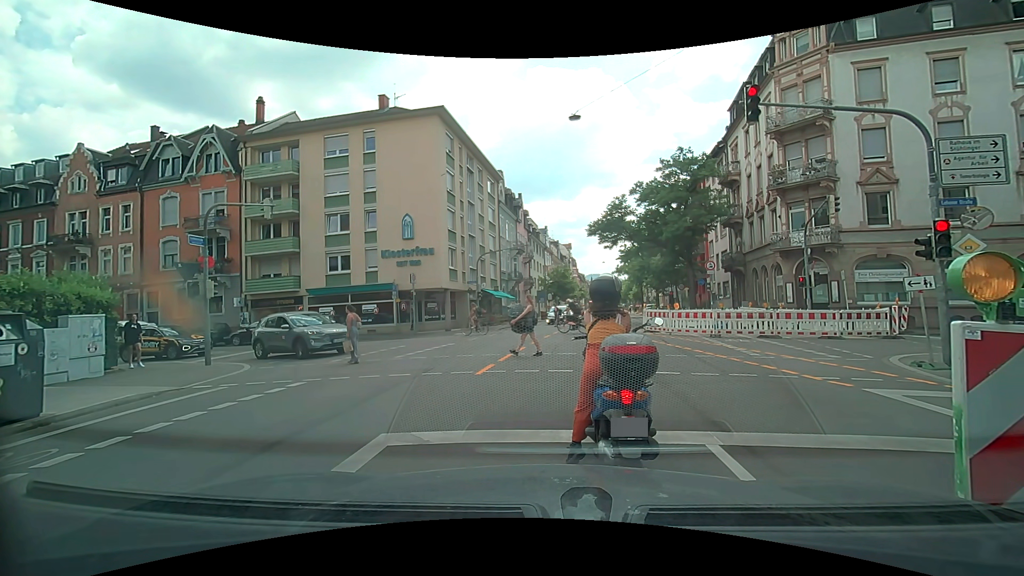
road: secondary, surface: asphalt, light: Day
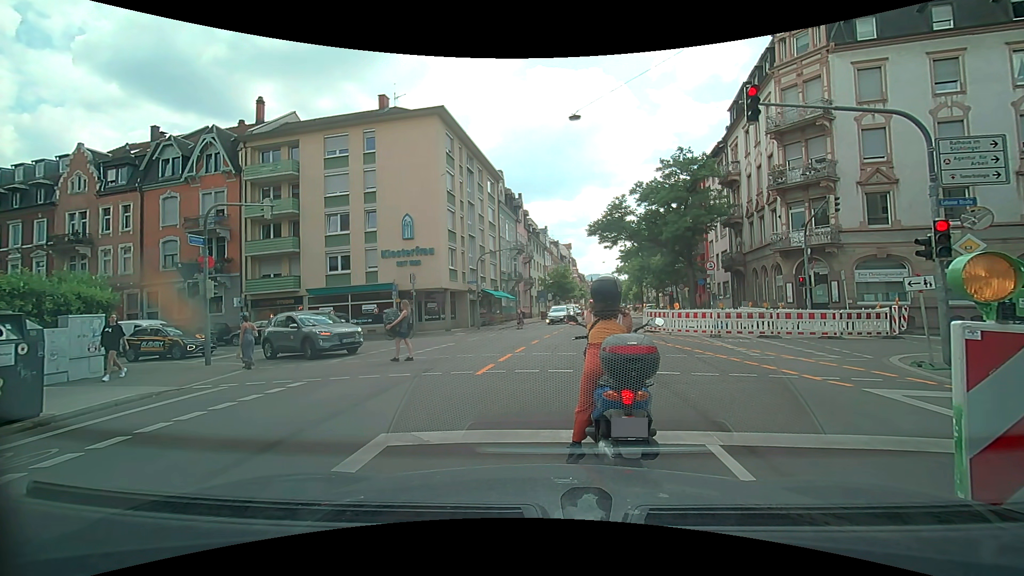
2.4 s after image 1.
(0.0, 0.0) m; 0°
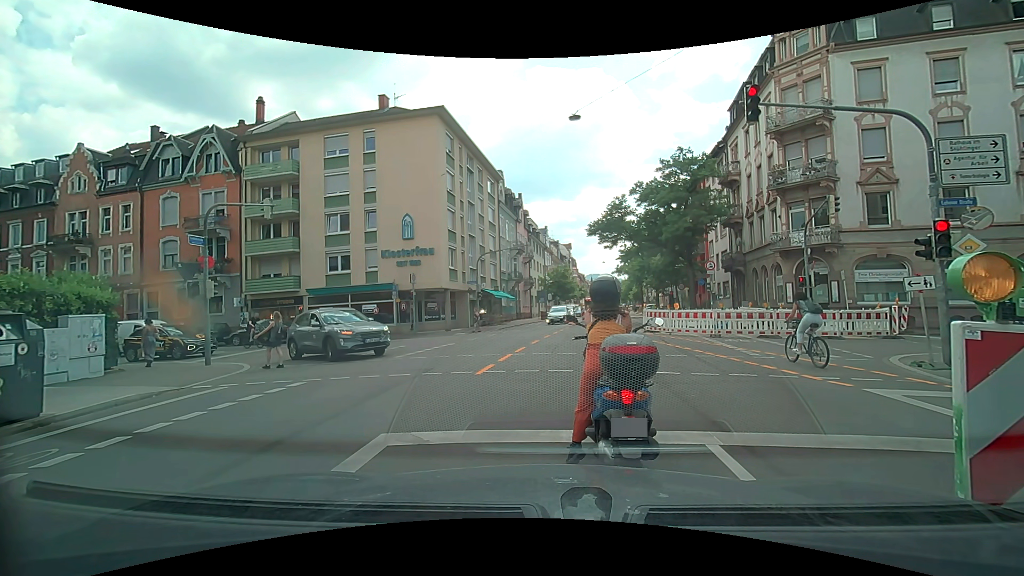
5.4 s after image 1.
(0.0, 0.0) m; 0°
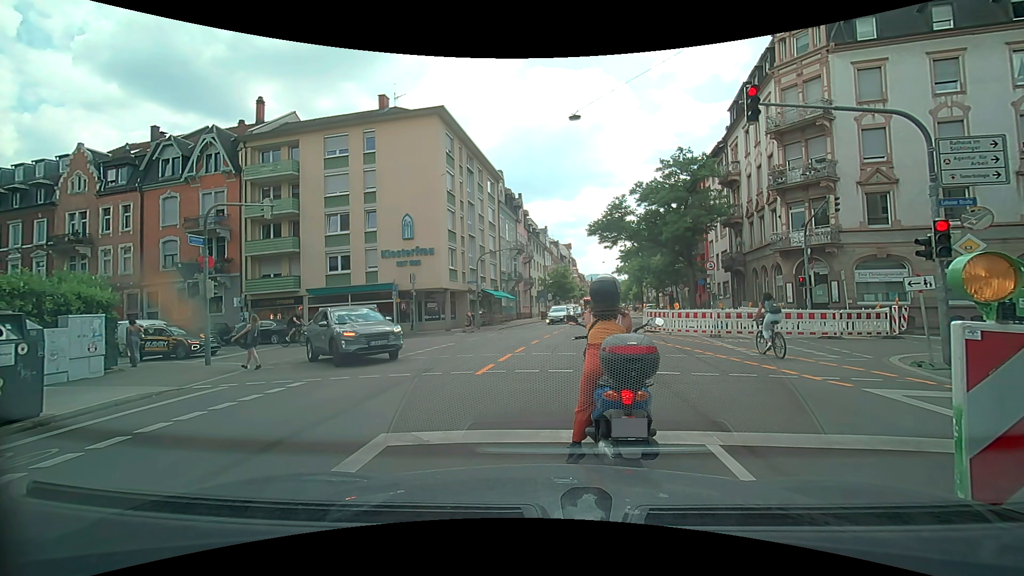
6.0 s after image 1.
(0.0, 0.0) m; 0°
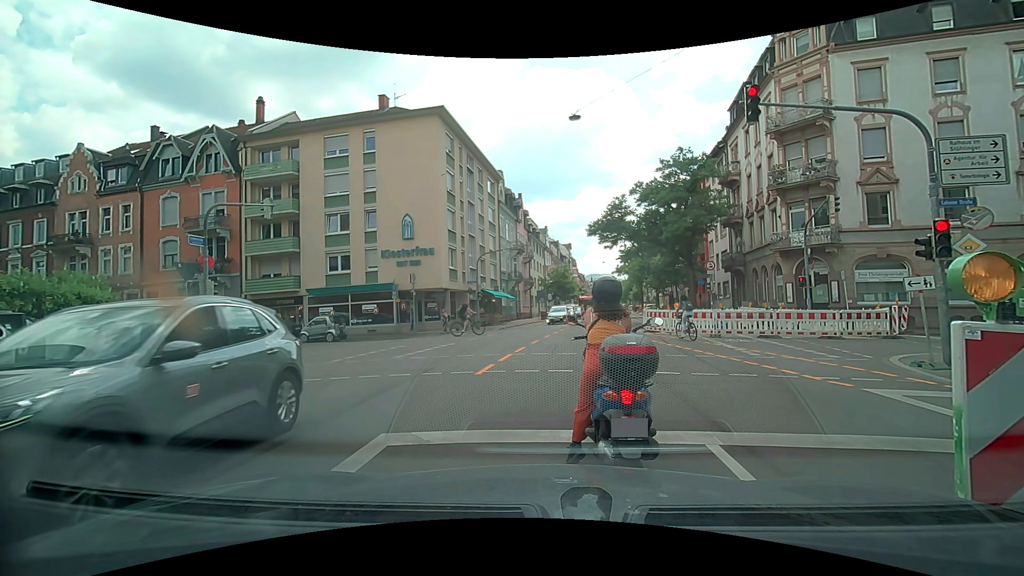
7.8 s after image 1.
(0.0, 0.0) m; 0°
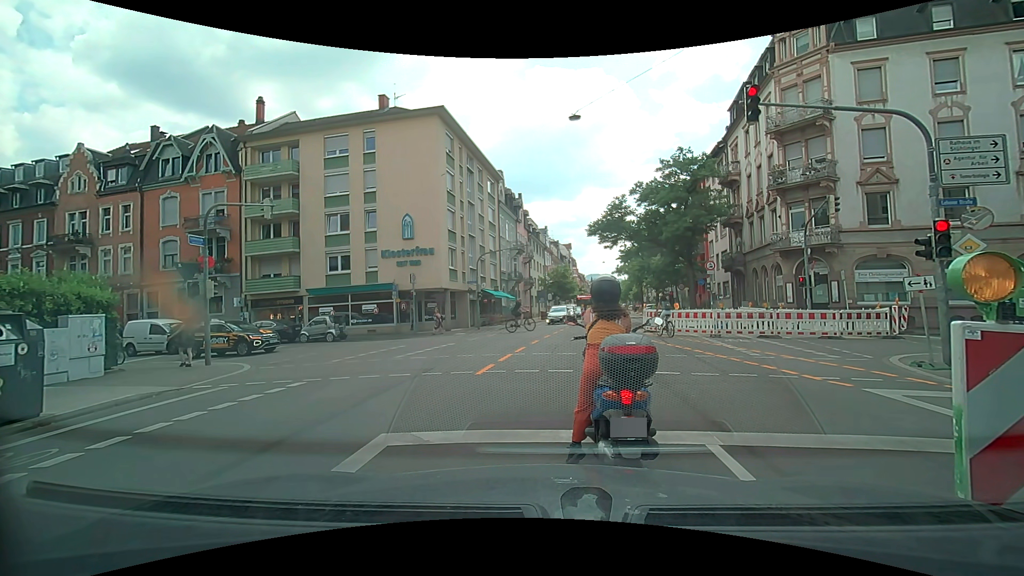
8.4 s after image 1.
(0.0, 0.0) m; 0°
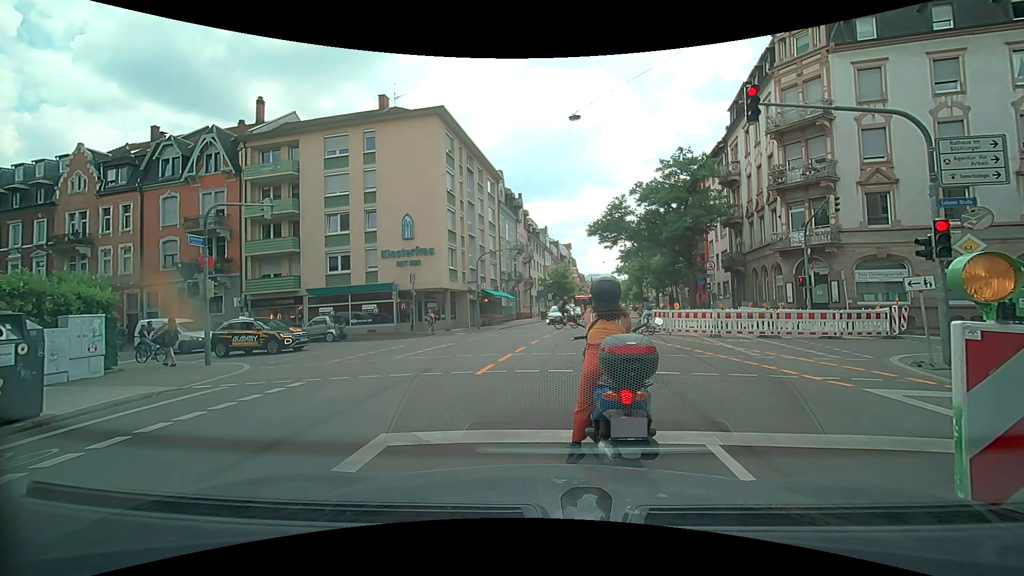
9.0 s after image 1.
(0.0, 0.0) m; 0°
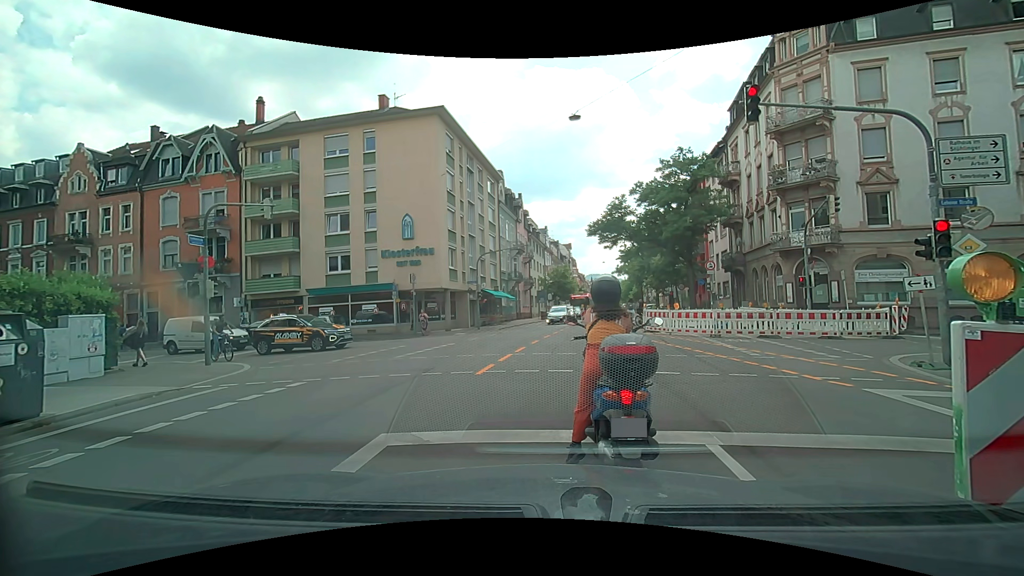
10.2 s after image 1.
(0.0, 0.0) m; 0°
(+1, +10) (+3, +20) (+5, +30) (+8, +39) (+11, +49) (+13, +58) (+15, +68) (+17, +78) (+19, +88) (+21, +97) m
